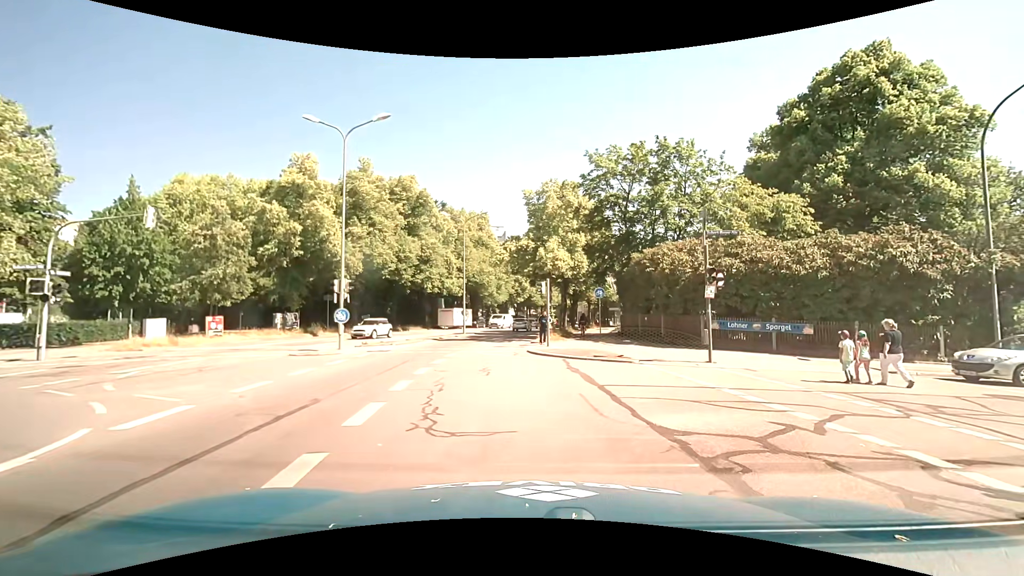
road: secondary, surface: asphalt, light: Day
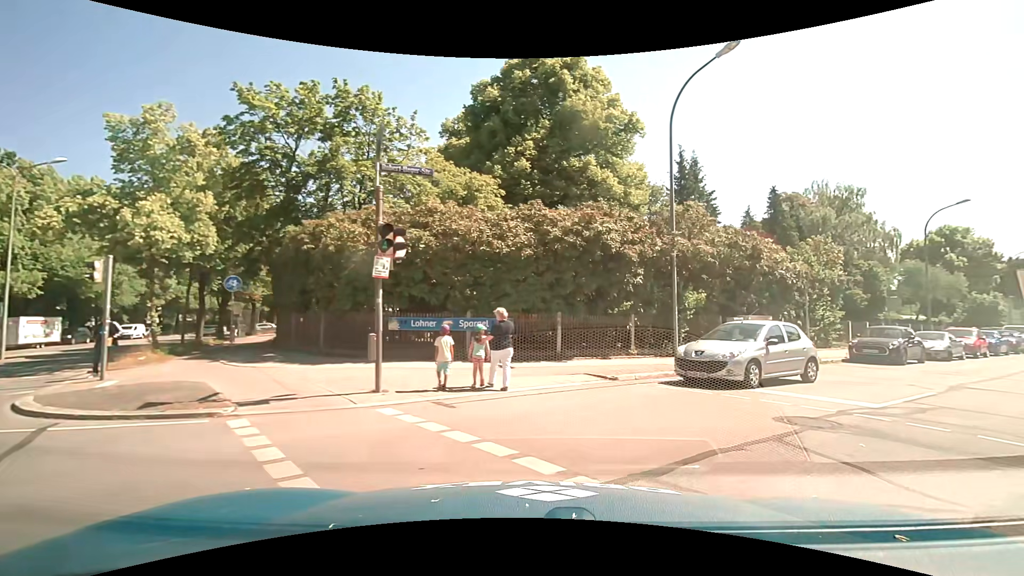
(+1.9, +7.8) m; +34°
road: residential
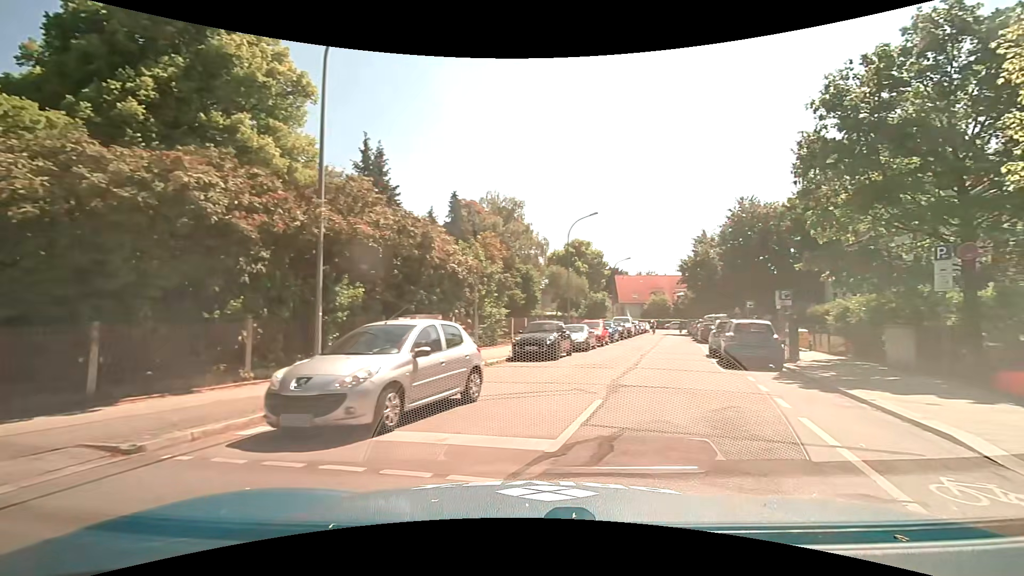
(+1.4, +4.9) m; +33°
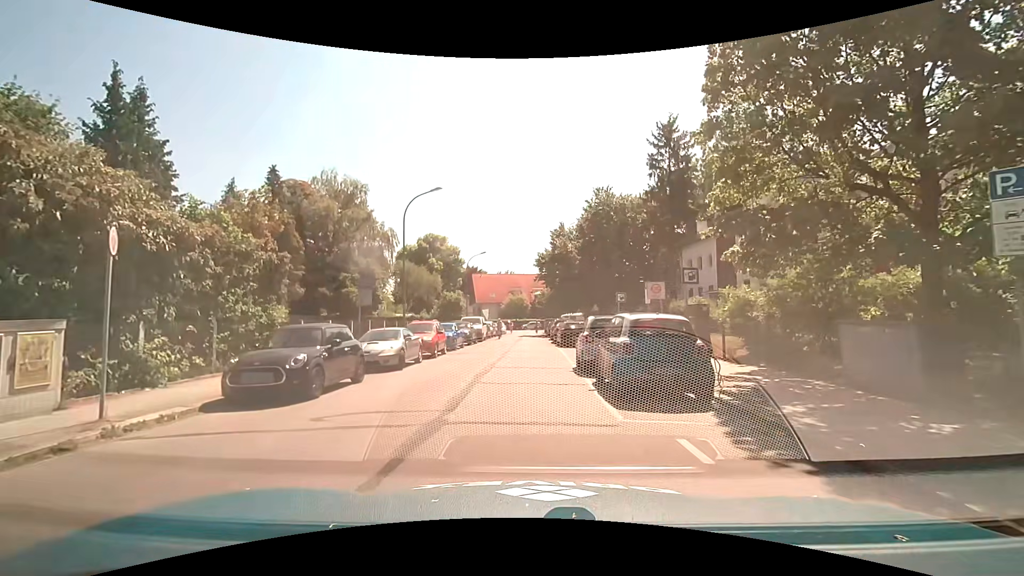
(+2.0, +8.3) m; +17°
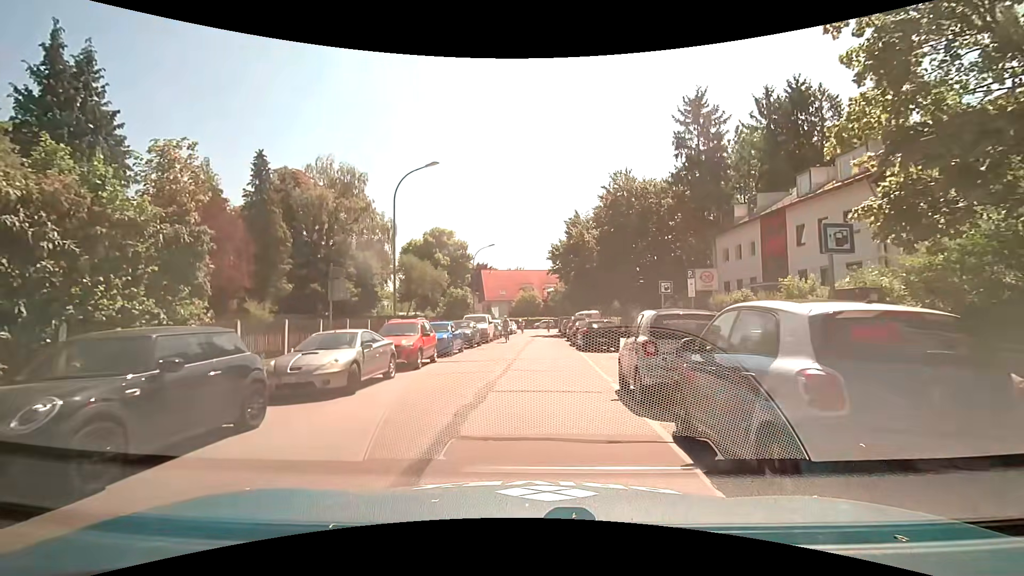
(-0.1, +5.3) m; -2°
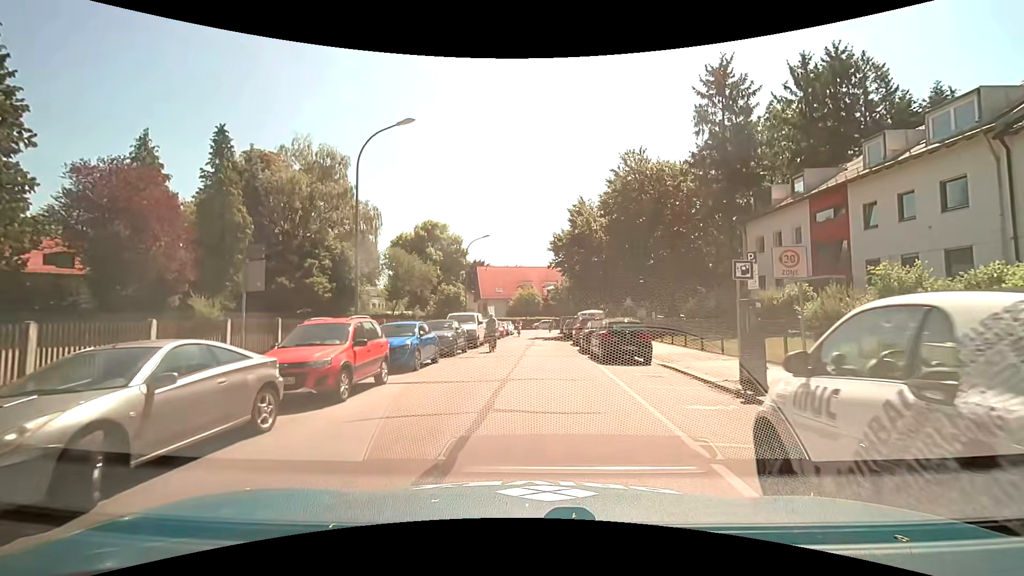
(0.0, +6.2) m; +1°
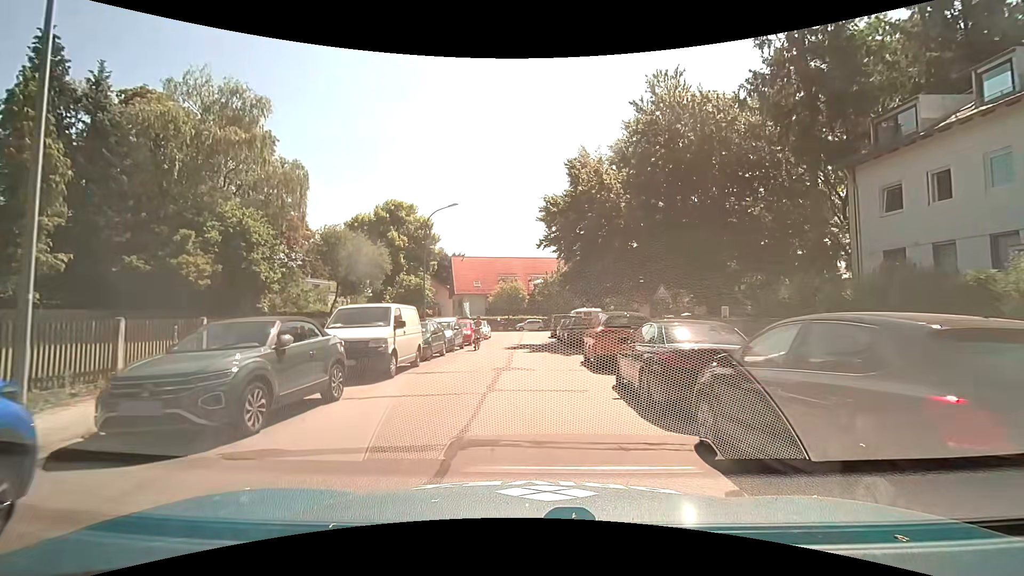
(+0.1, +14.0) m; +1°
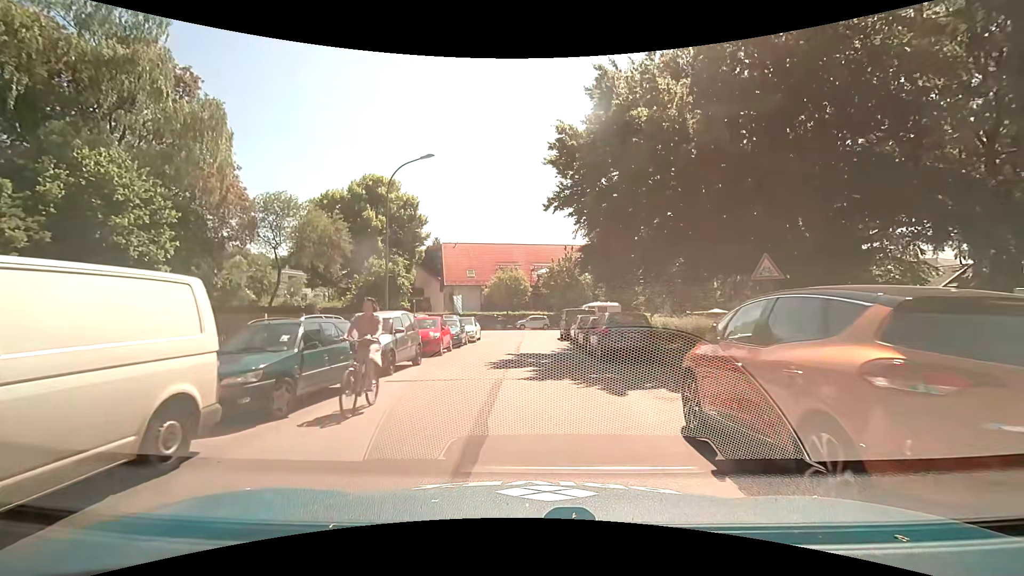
(-0.1, +10.8) m; 0°
(0, +10) (0, +20) (0, +30) (+1, +40) (-3, +49) (-13, +51) (-22, +54) (-32, +58) (-41, +61) (-50, +65) m
